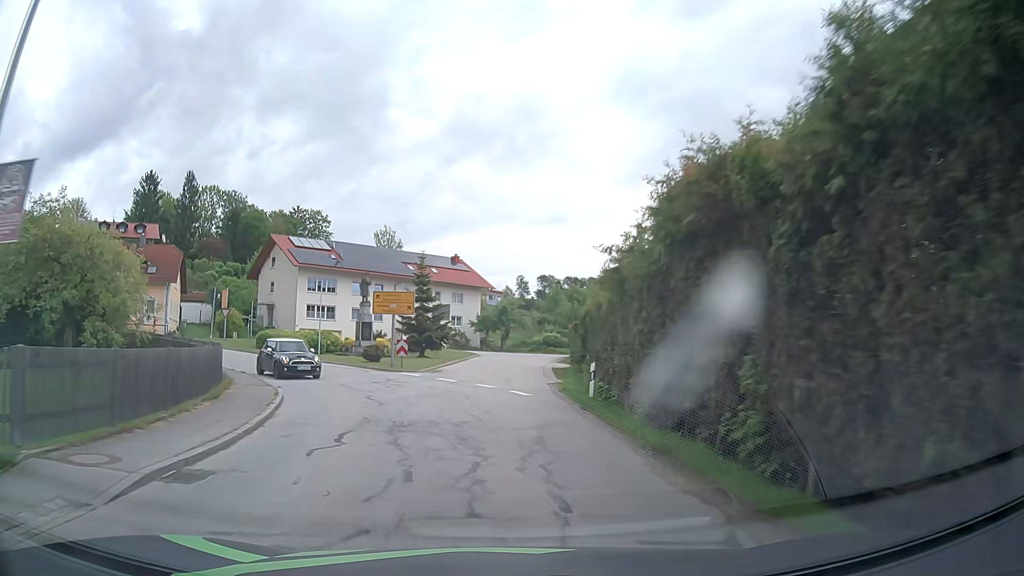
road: tertiary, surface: asphalt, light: Day
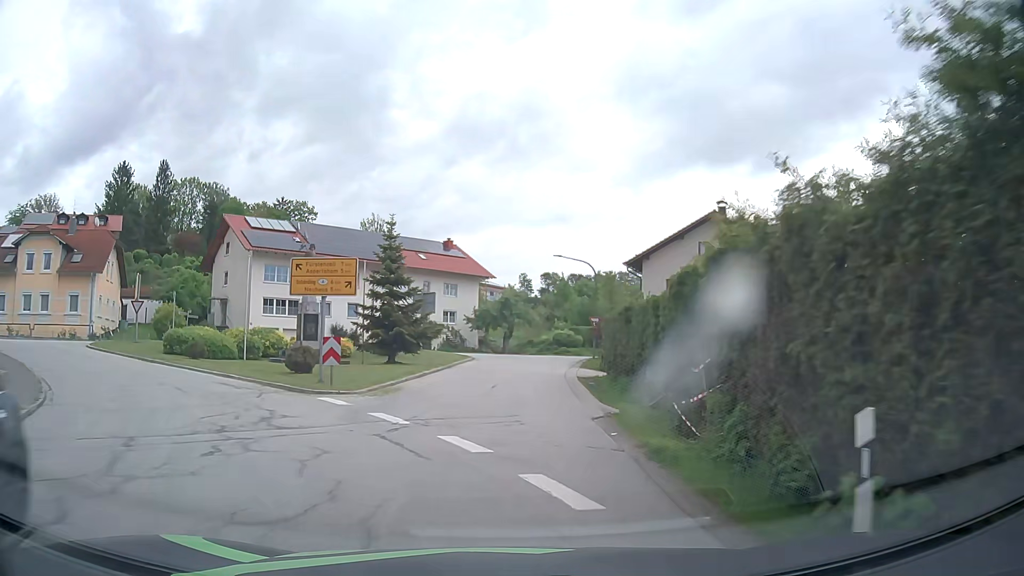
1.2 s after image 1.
(0.0, +13.0) m; 0°
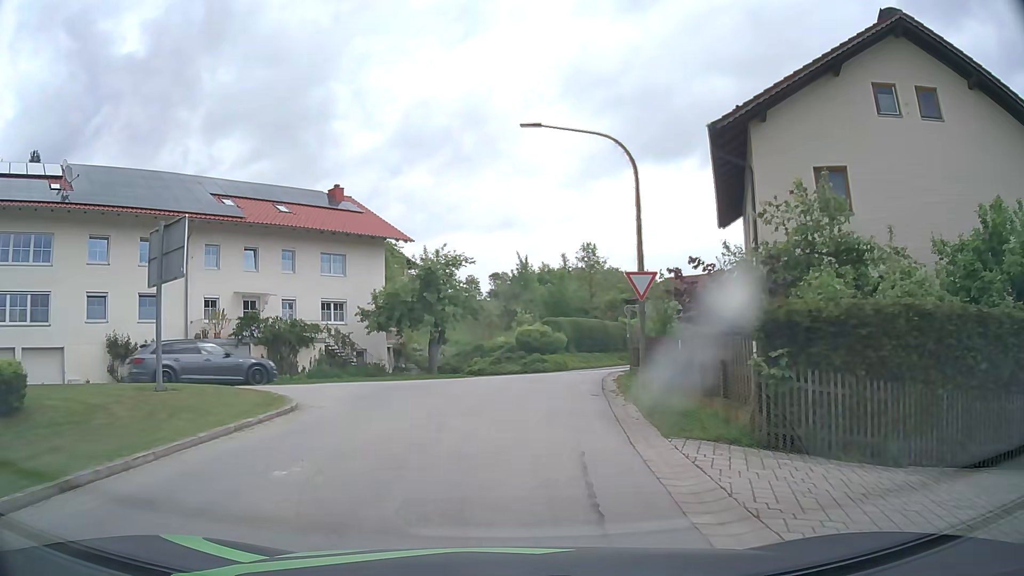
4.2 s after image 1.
(+1.1, +27.9) m; +4°
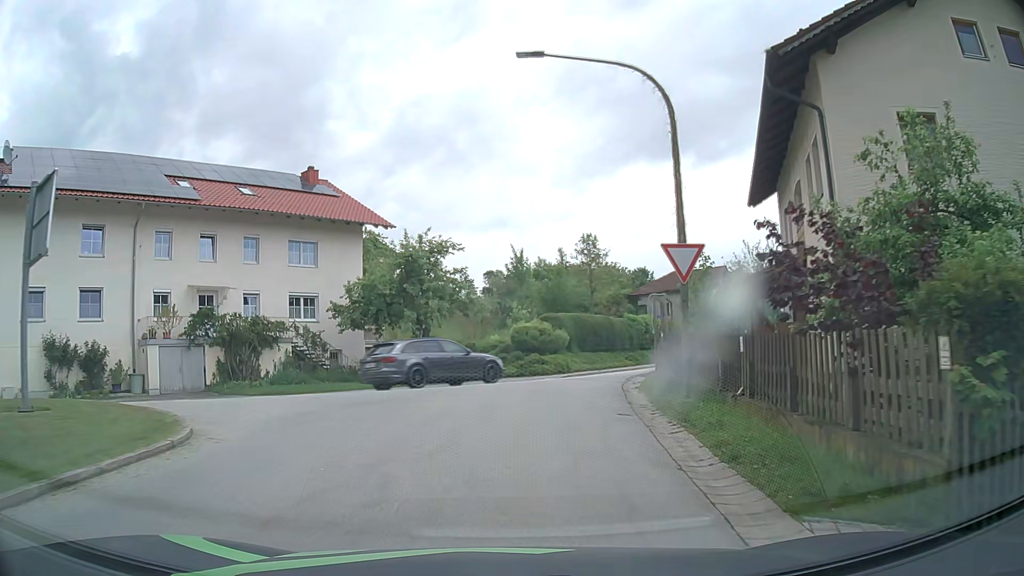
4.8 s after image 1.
(0.0, +4.6) m; +1°
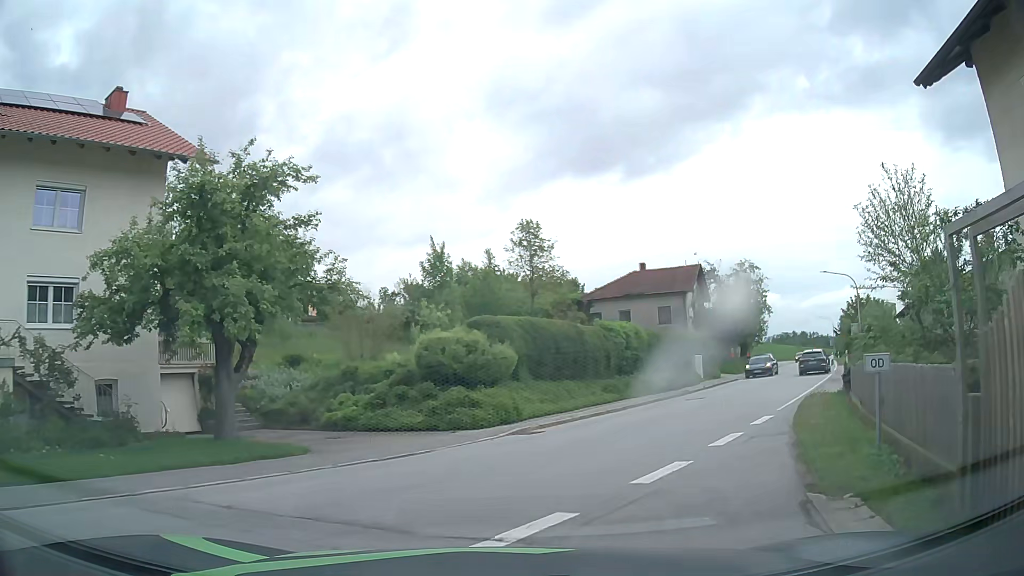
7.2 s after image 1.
(+0.3, +15.4) m; +6°
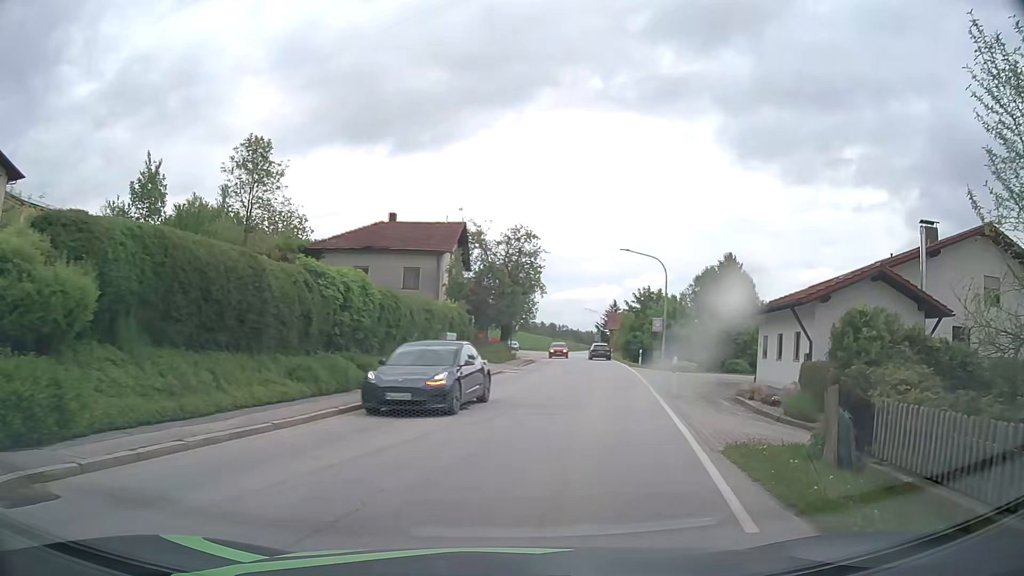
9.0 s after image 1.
(+2.1, +11.3) m; +22°
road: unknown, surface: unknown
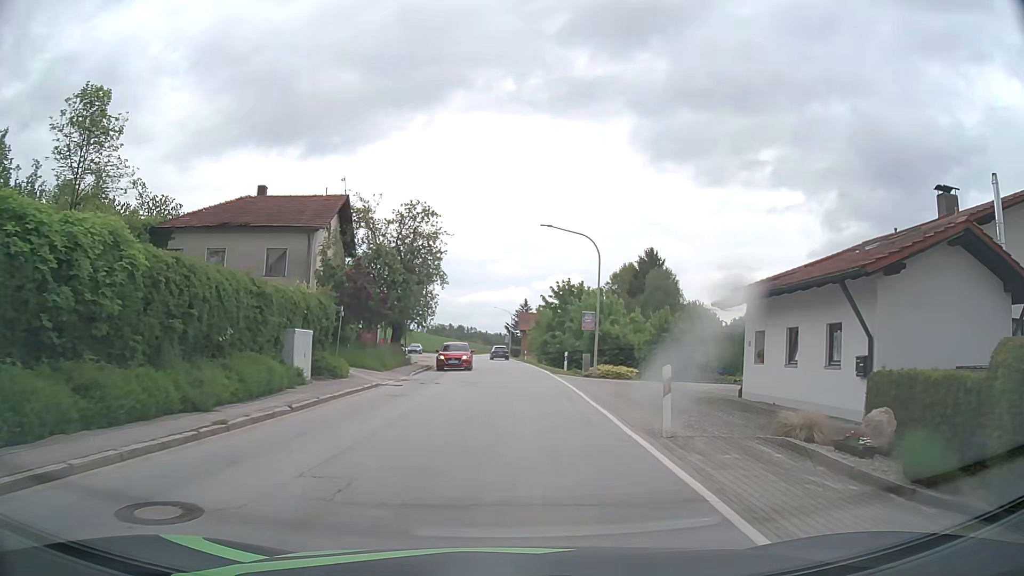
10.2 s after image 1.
(+0.8, +9.2) m; +8°
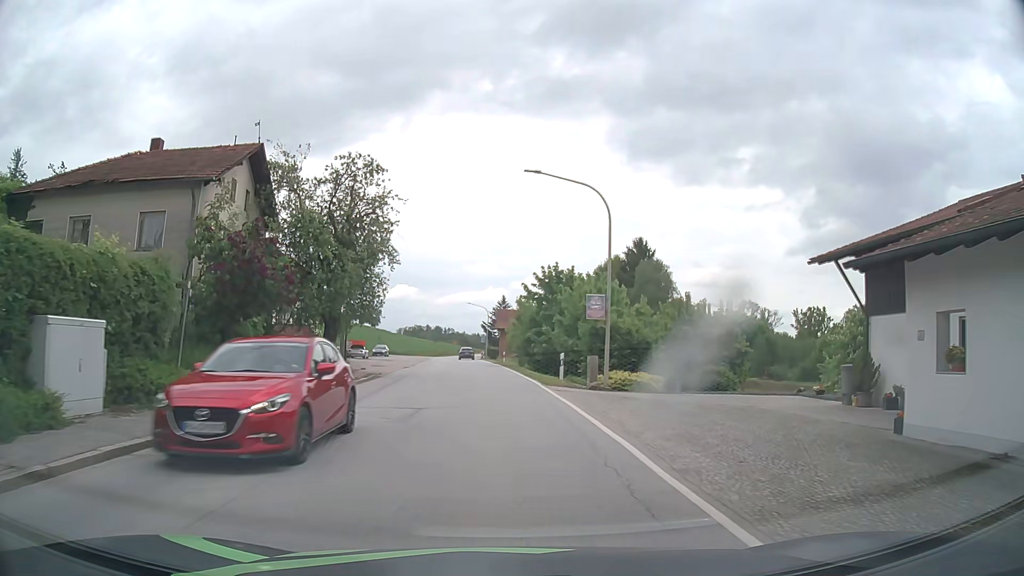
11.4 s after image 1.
(+0.2, +10.6) m; +2°
(0, +10) (0, +20) (-1, +30) (-1, +40) (-2, +50) (-3, +60) (-4, +70) (-5, +80) (-5, +90) (-7, +100) m
